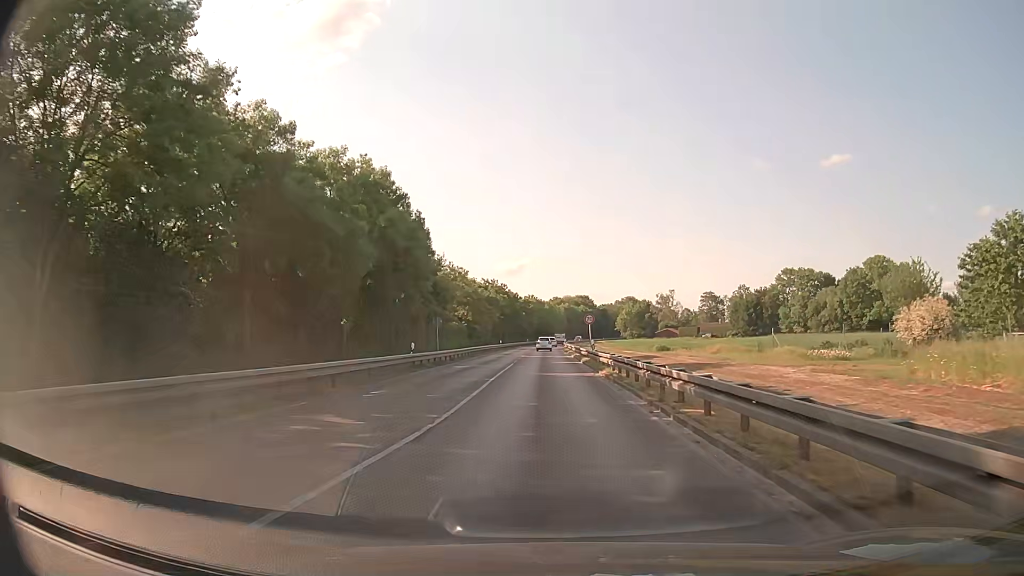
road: secondary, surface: asphalt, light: Day
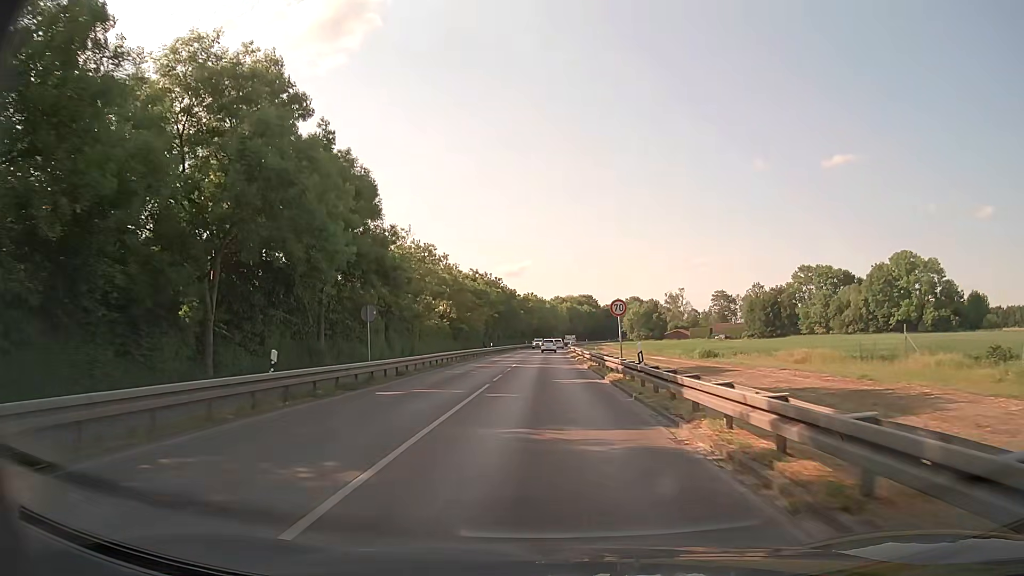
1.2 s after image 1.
(0.0, +15.6) m; 0°
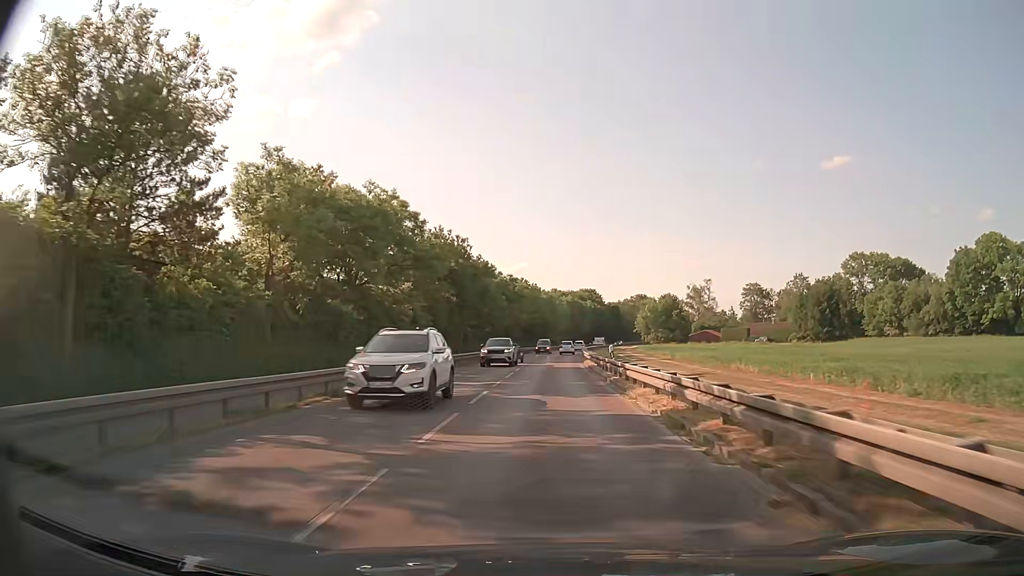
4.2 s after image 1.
(-0.1, +44.0) m; 0°
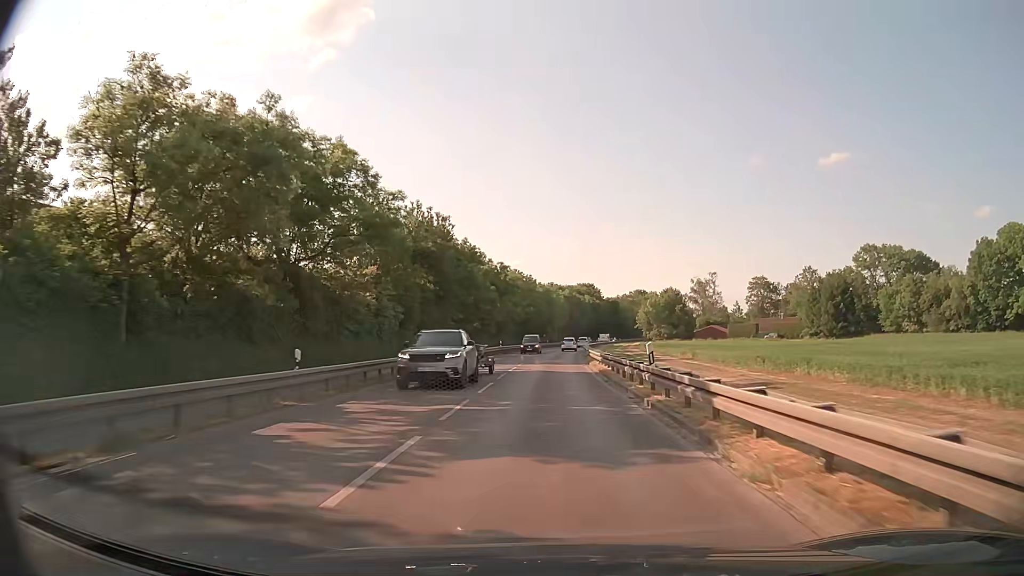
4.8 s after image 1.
(0.0, +9.8) m; 0°
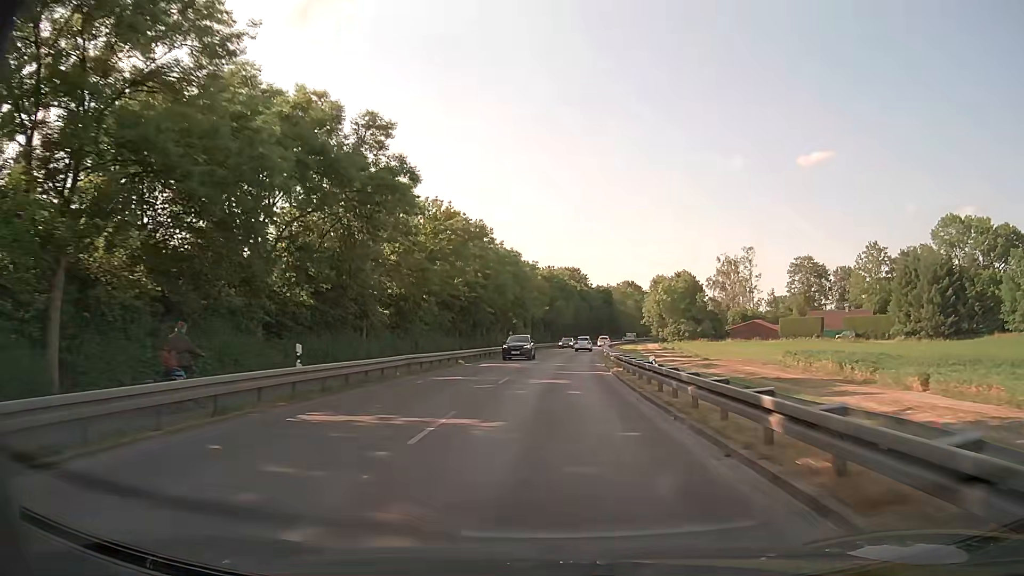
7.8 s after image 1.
(+0.7, +50.5) m; +2°
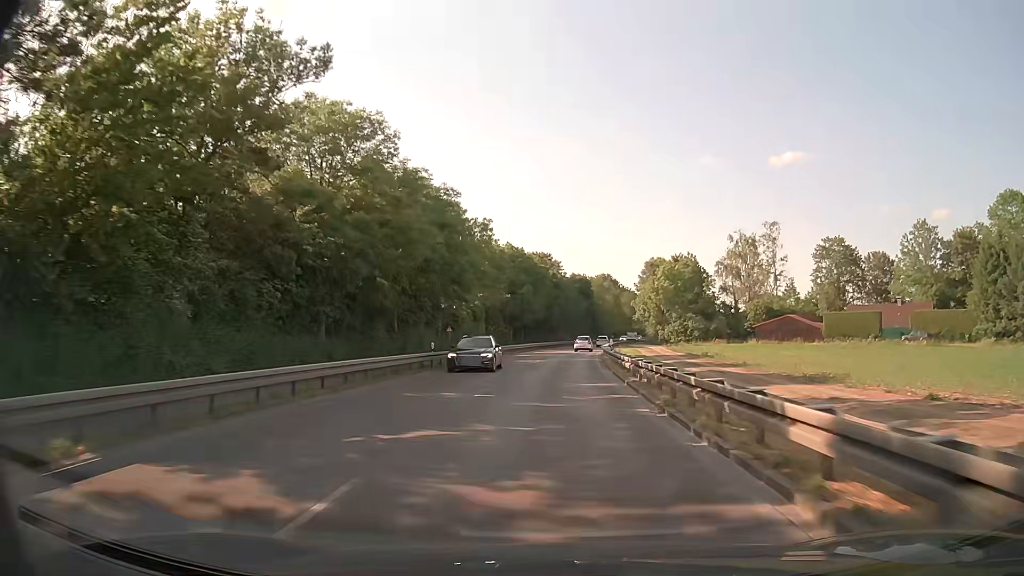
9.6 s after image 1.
(+0.7, +29.9) m; +3°
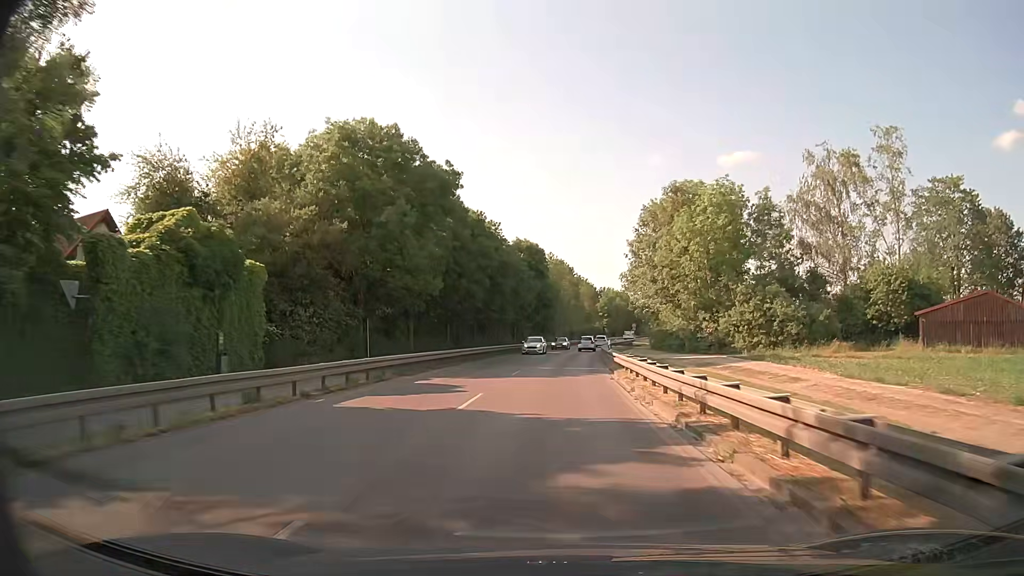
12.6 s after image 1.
(+1.9, +49.1) m; +5°
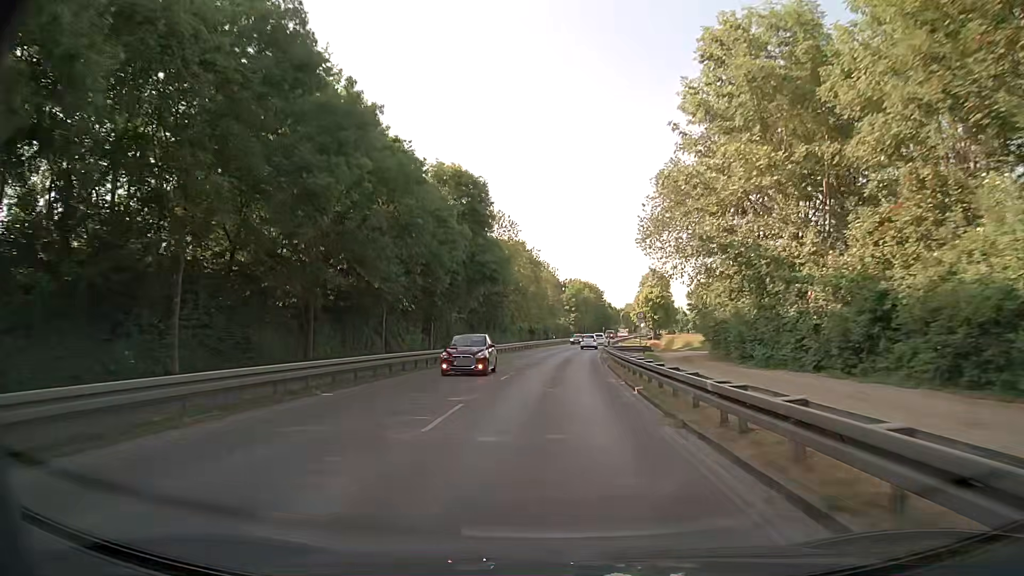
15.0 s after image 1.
(+1.3, +38.8) m; +4°
